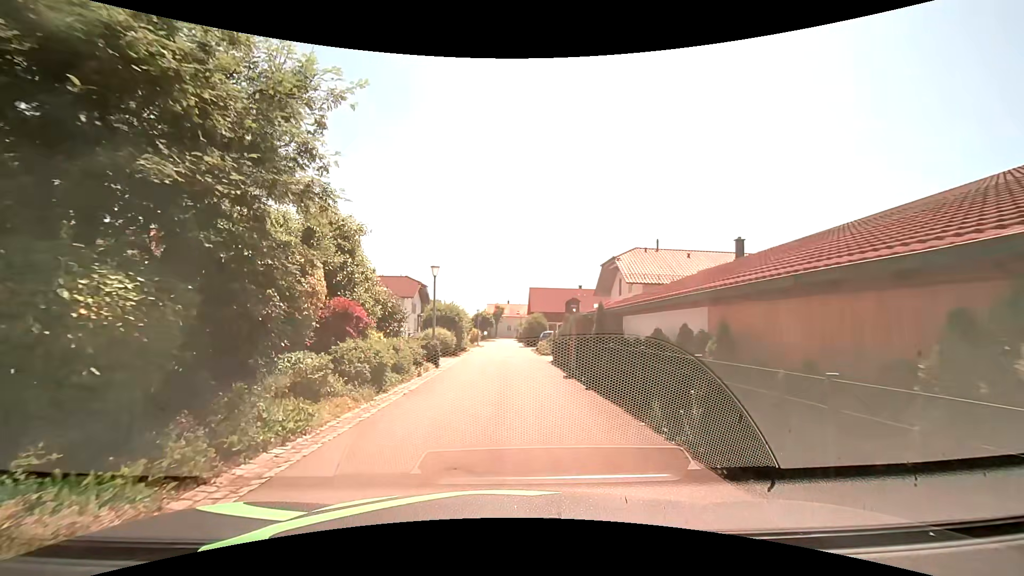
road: residential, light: Day
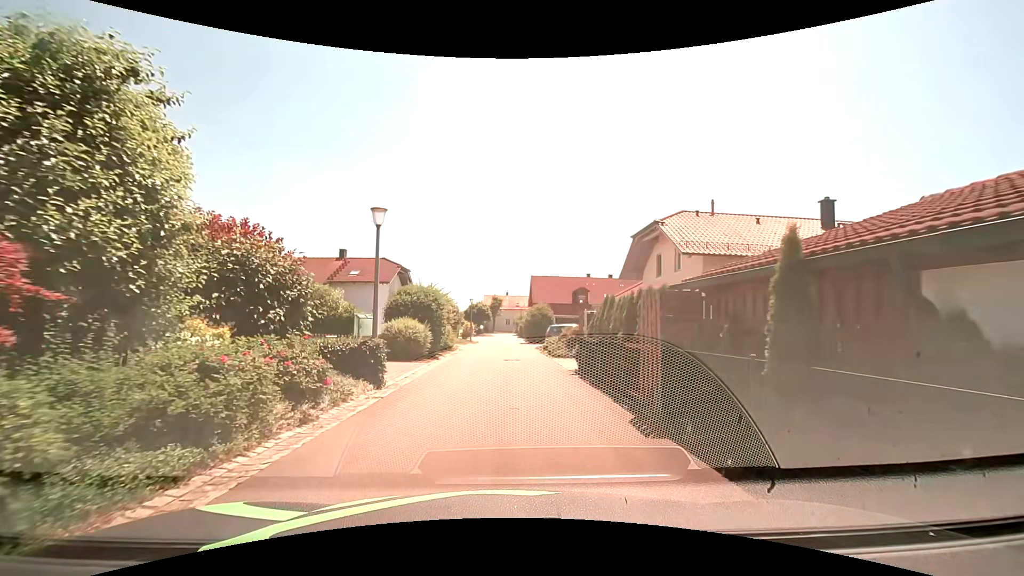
(0.0, +9.2) m; -1°
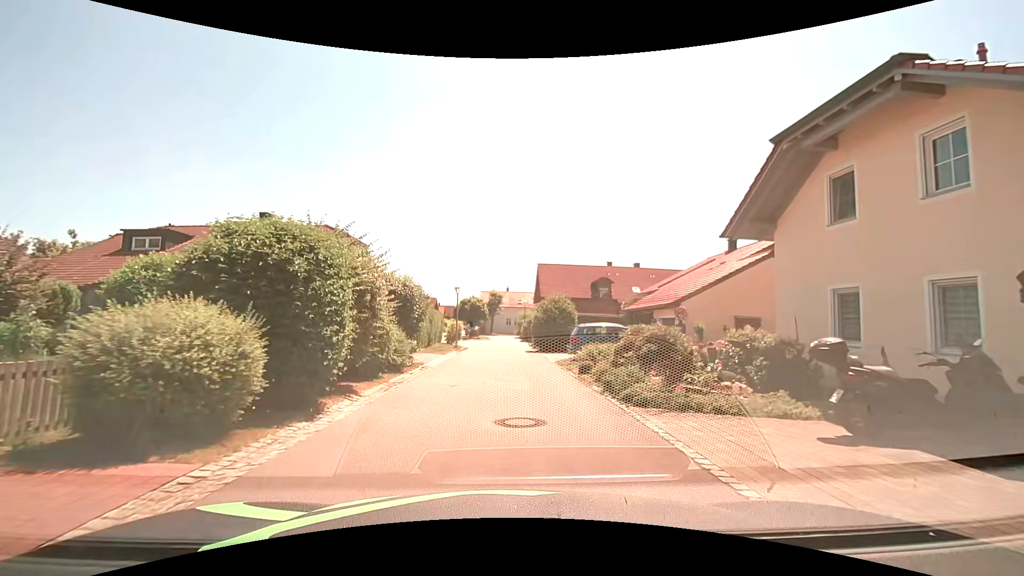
(+0.2, +14.1) m; 0°
